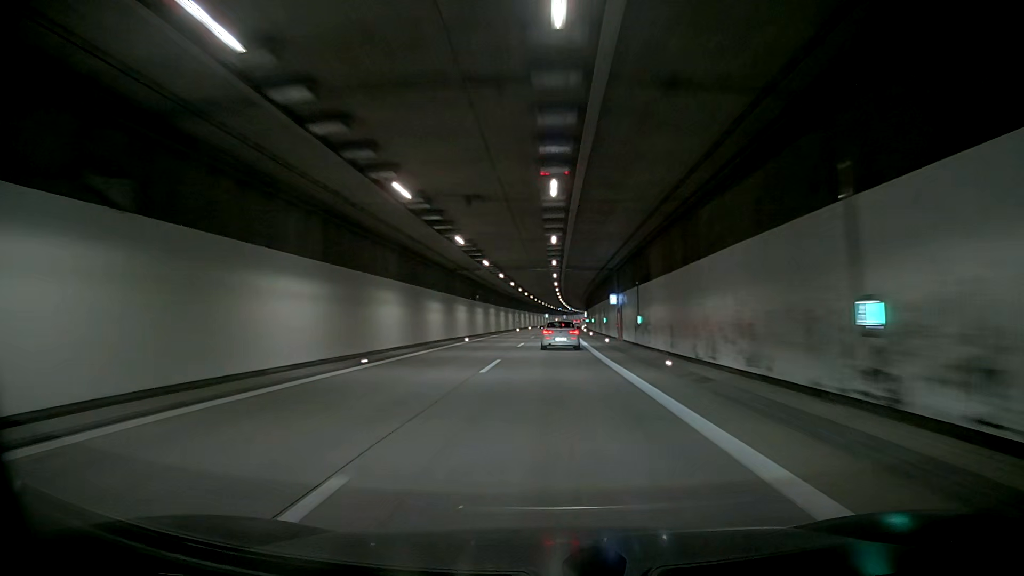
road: motorway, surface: asphalt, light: Day
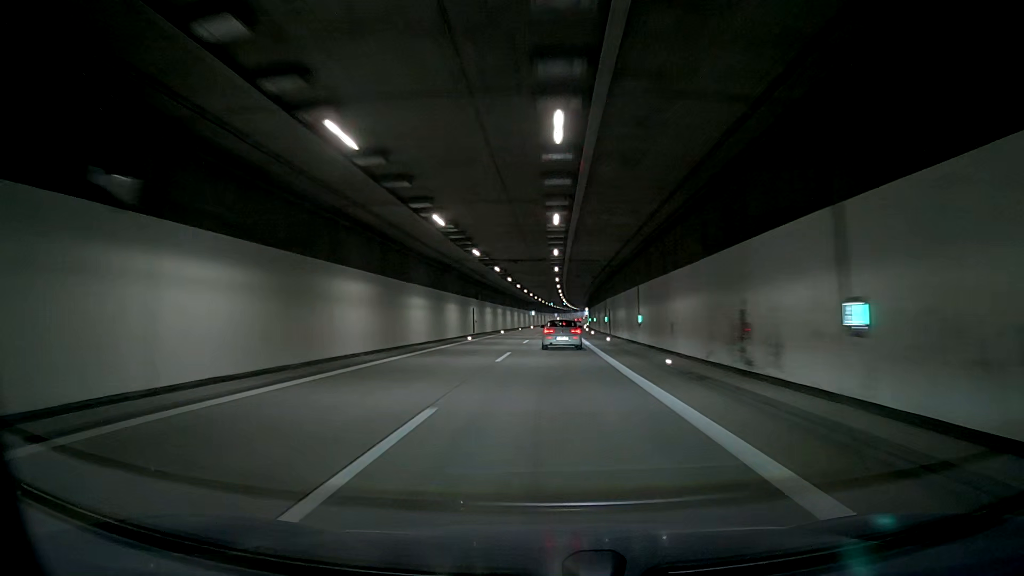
(+0.8, +49.5) m; +1°
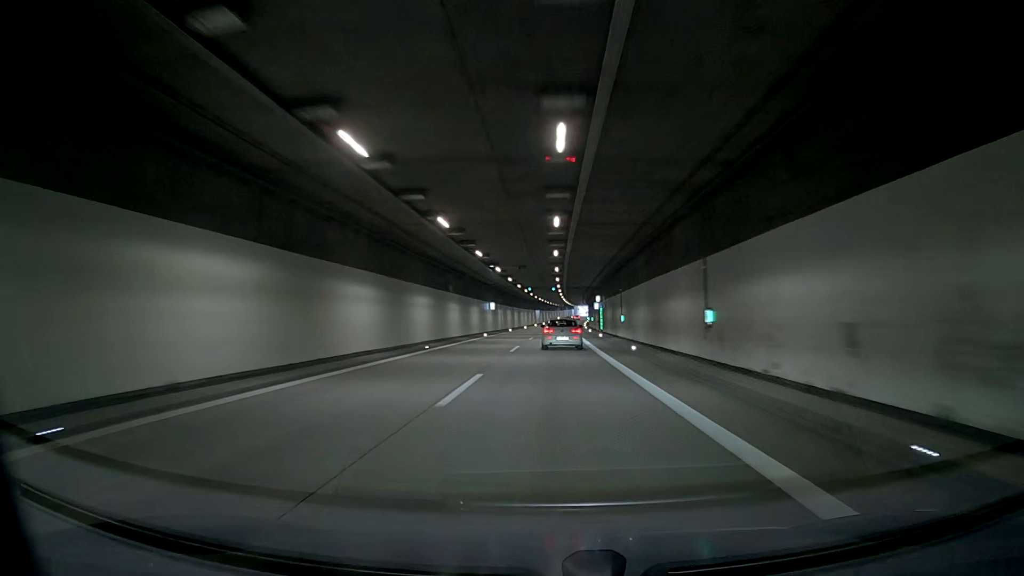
(+0.2, +65.4) m; -1°
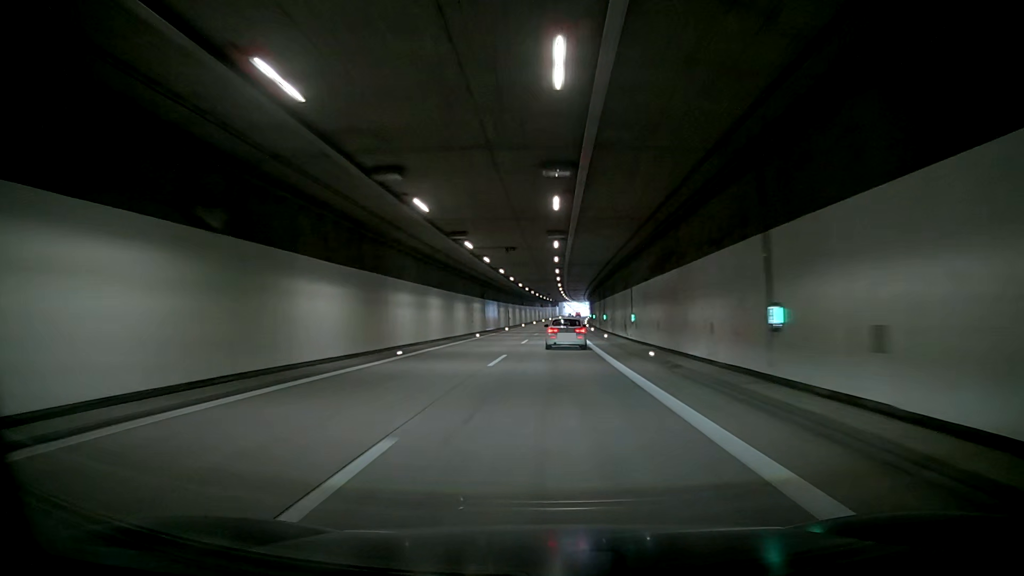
(0.0, +81.0) m; 0°
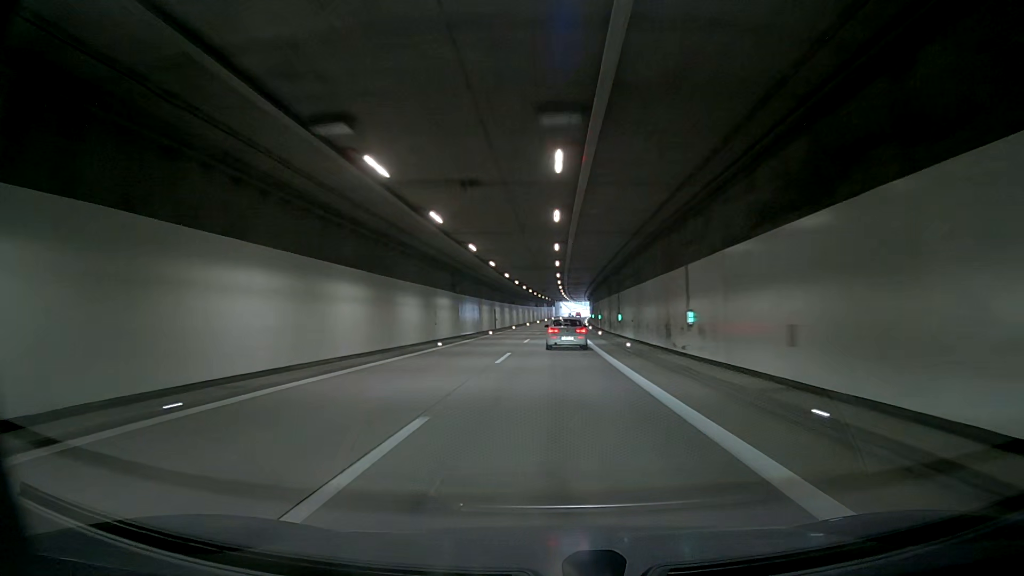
(0.0, +16.3) m; 0°
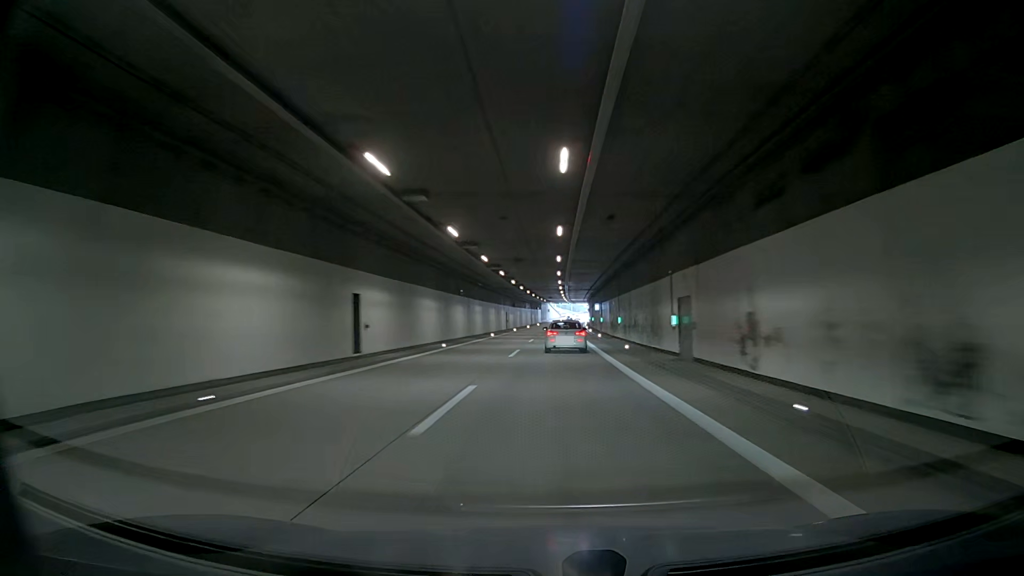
(0.0, +49.2) m; 0°
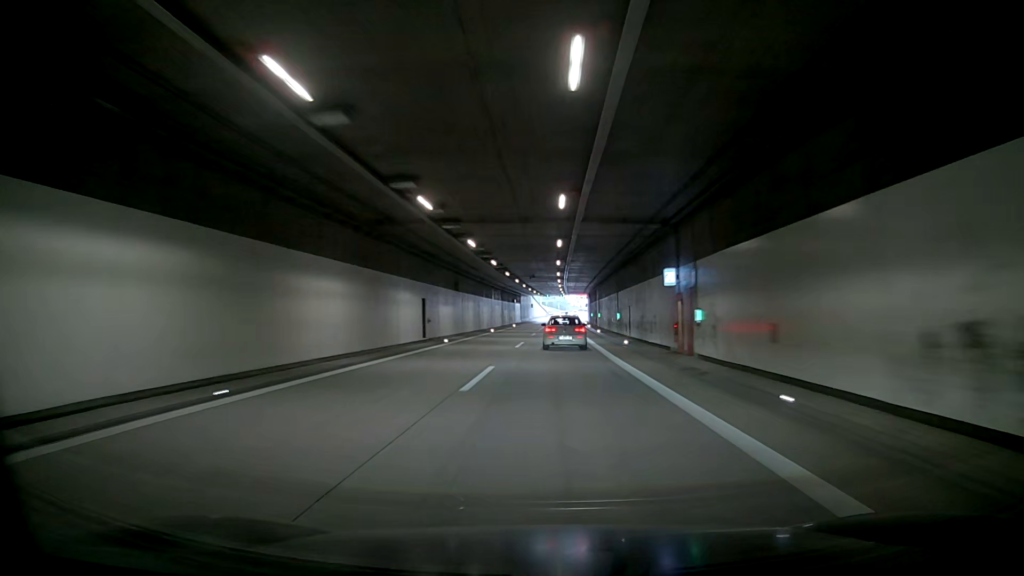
(0.0, +49.5) m; 0°
